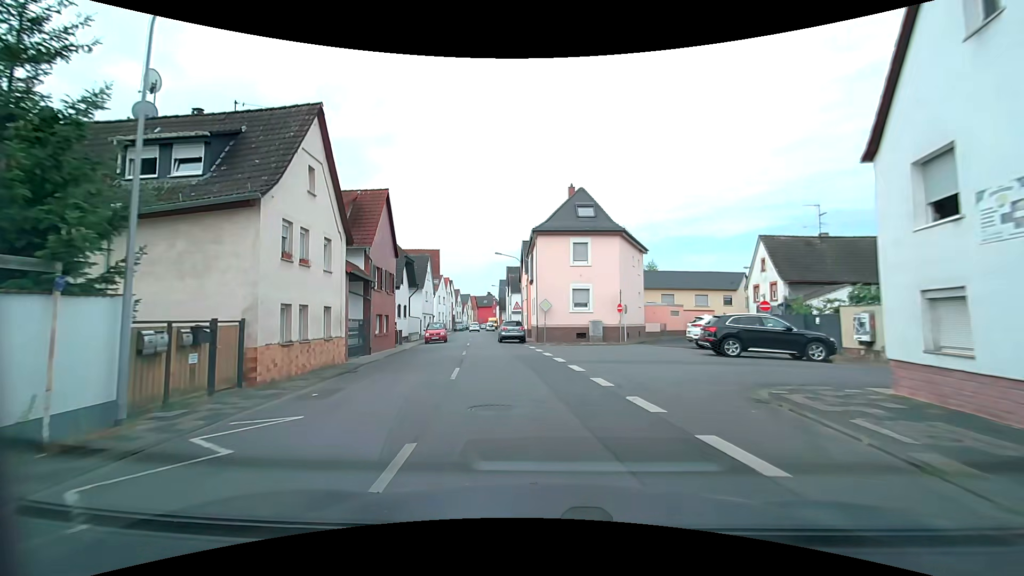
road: tertiary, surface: asphalt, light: Day
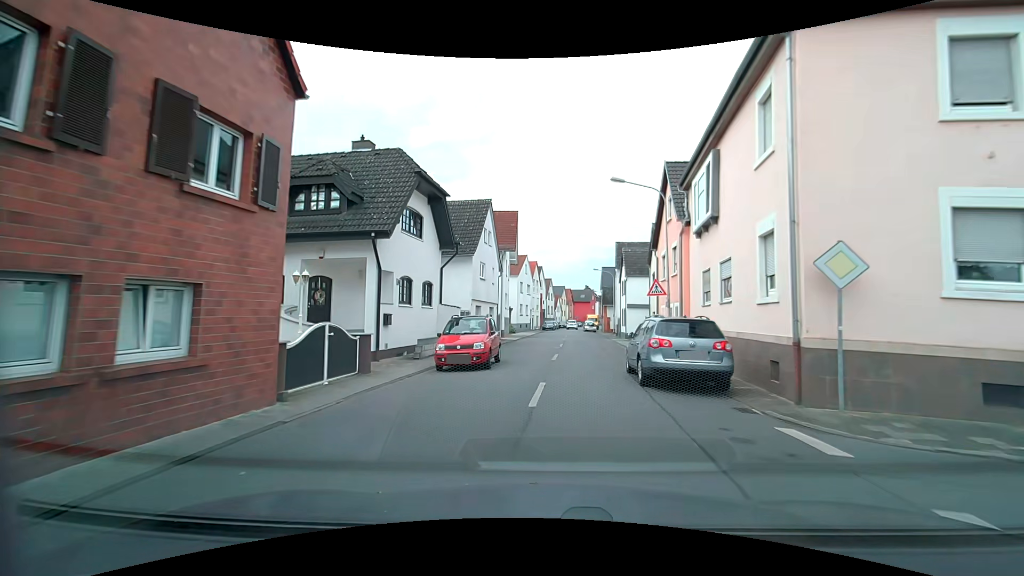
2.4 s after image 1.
(-3.0, +22.4) m; -12°
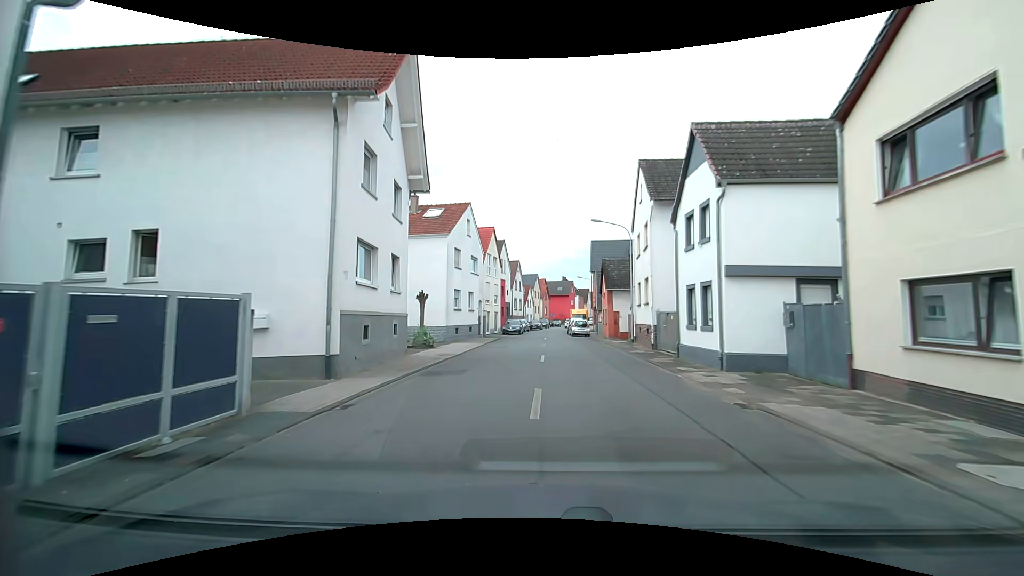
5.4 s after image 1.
(+1.2, +28.9) m; +3°
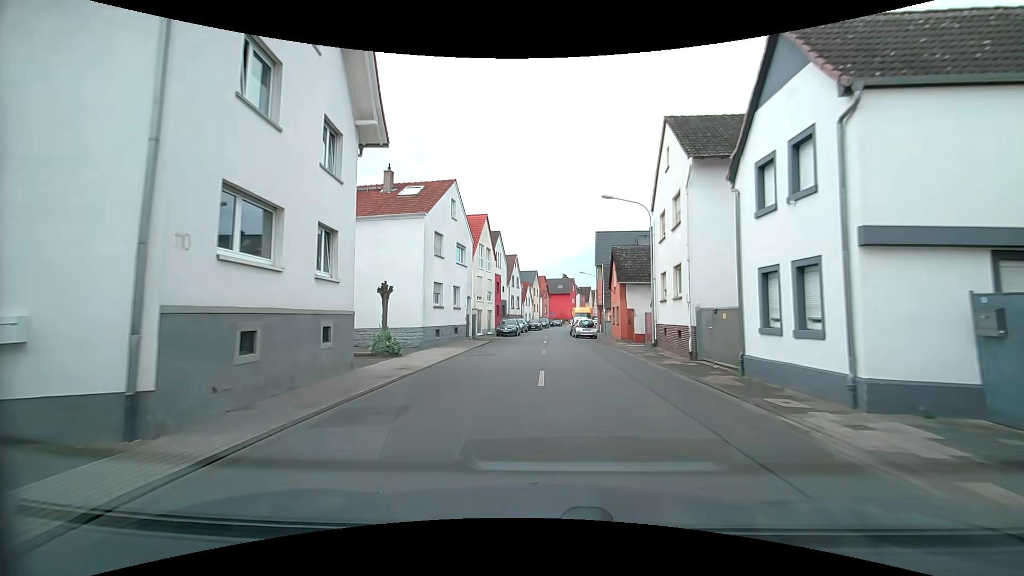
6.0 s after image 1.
(0.0, +6.0) m; 0°
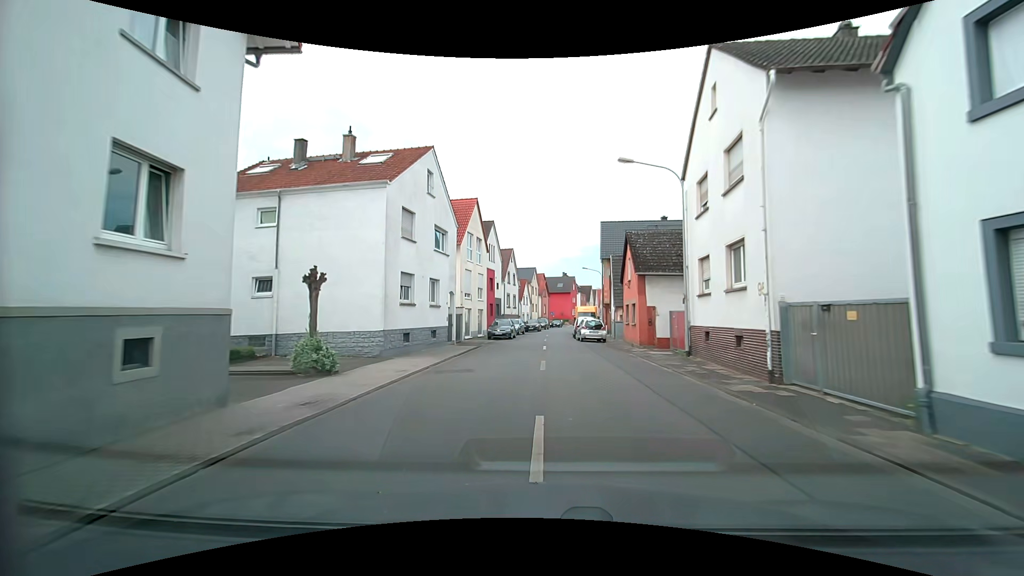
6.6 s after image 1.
(+0.1, +6.0) m; 0°
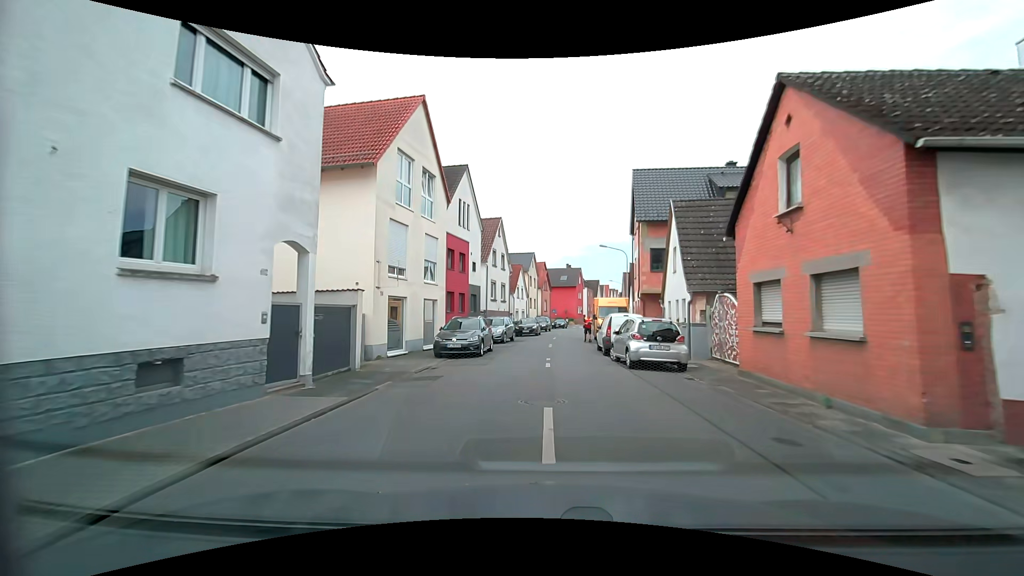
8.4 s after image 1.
(+0.1, +17.7) m; 0°
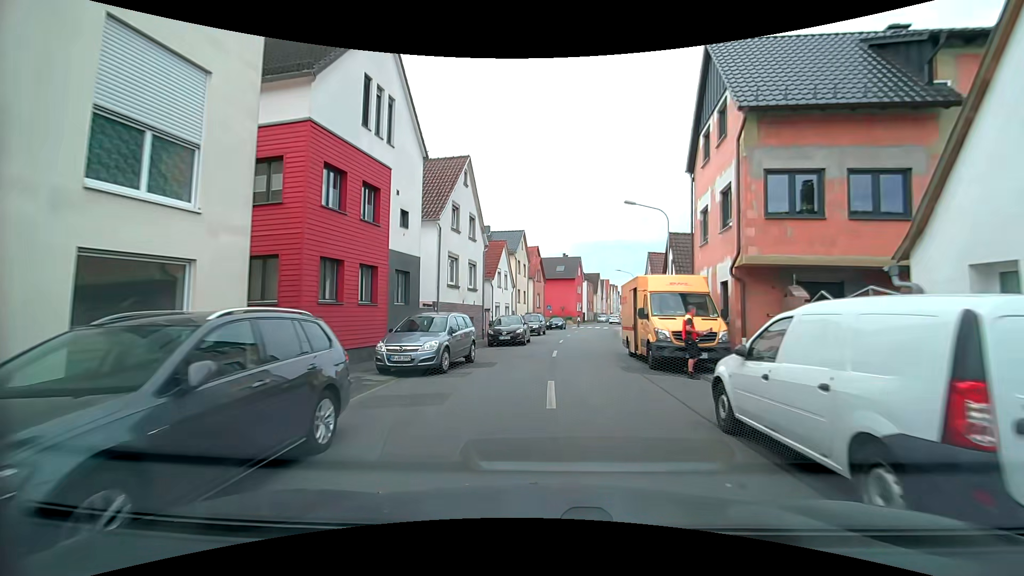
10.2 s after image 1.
(+0.2, +15.6) m; +2°
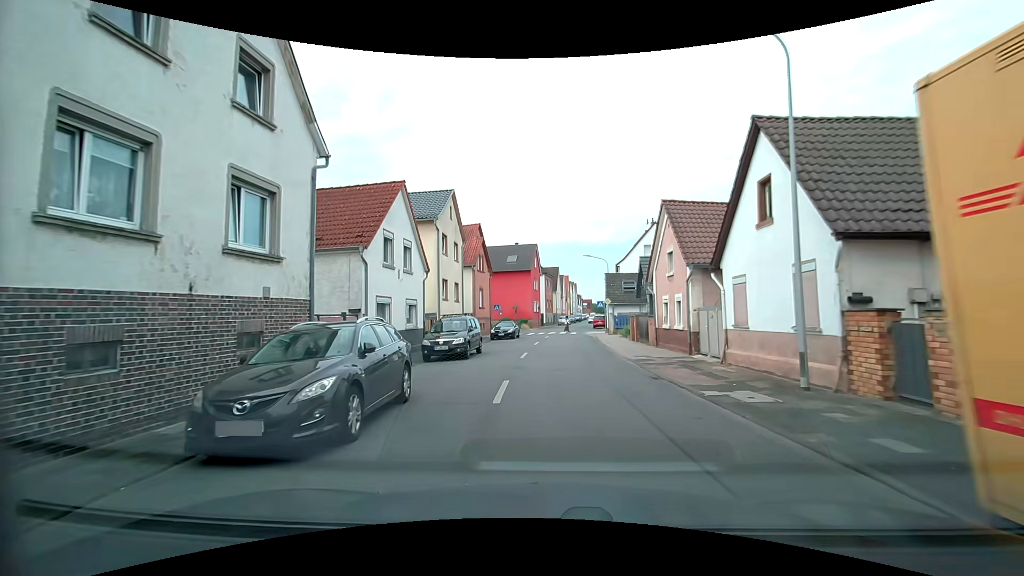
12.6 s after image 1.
(+0.7, +17.4) m; +5°
(0, +10) (0, +20) (+1, +30) (+1, +40) (+2, +50) (+3, +60) (+4, +70) (+6, +80) (+8, +89) (+9, +99) m
